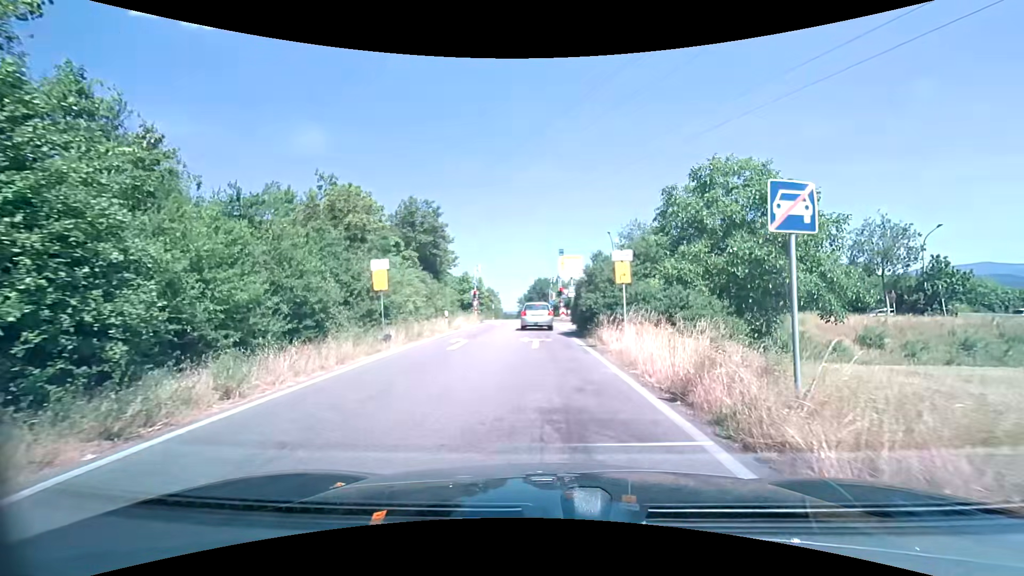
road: trunk_link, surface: asphalt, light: Day
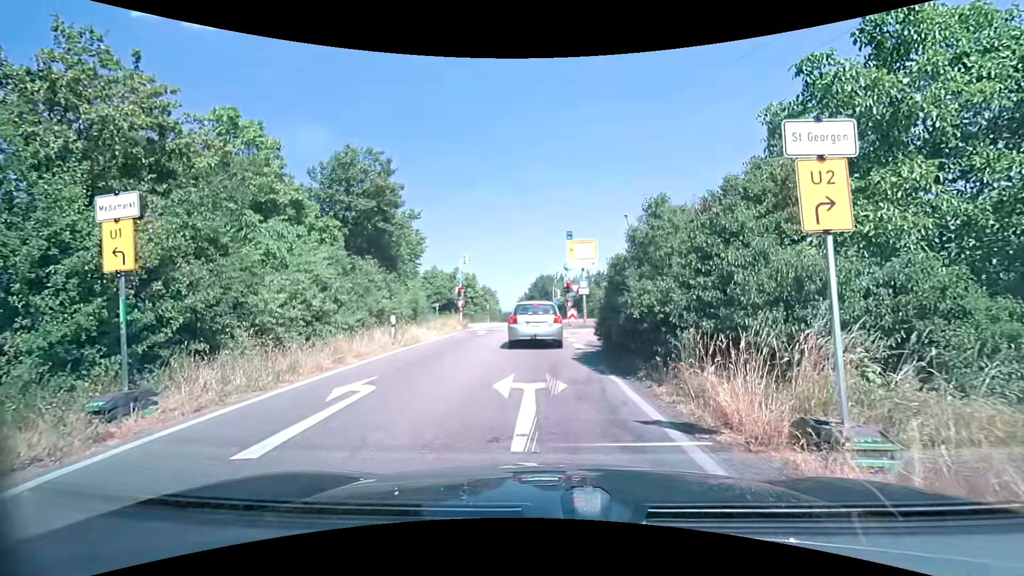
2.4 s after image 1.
(0.0, +10.1) m; 0°
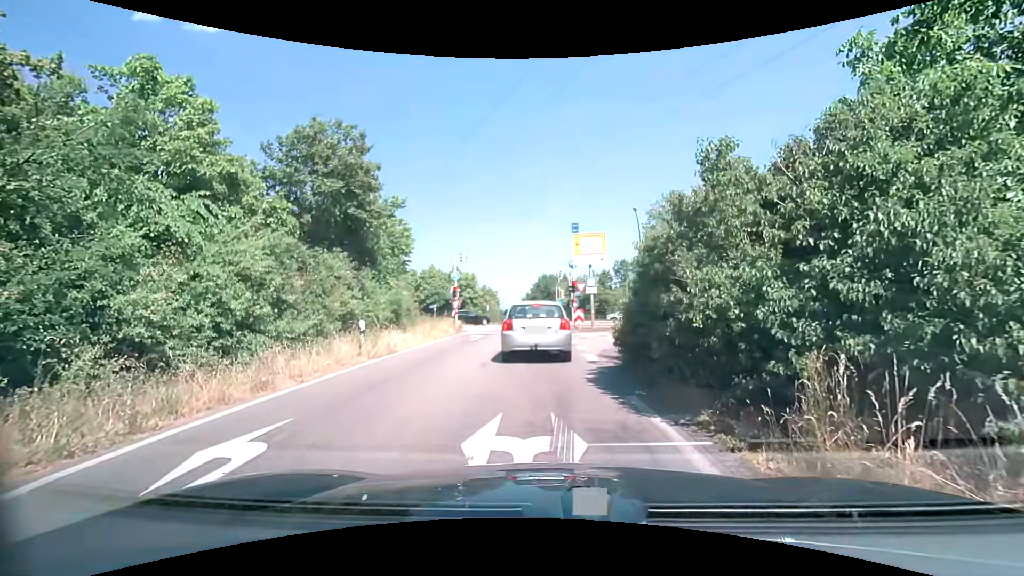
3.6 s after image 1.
(0.0, +3.3) m; +1°
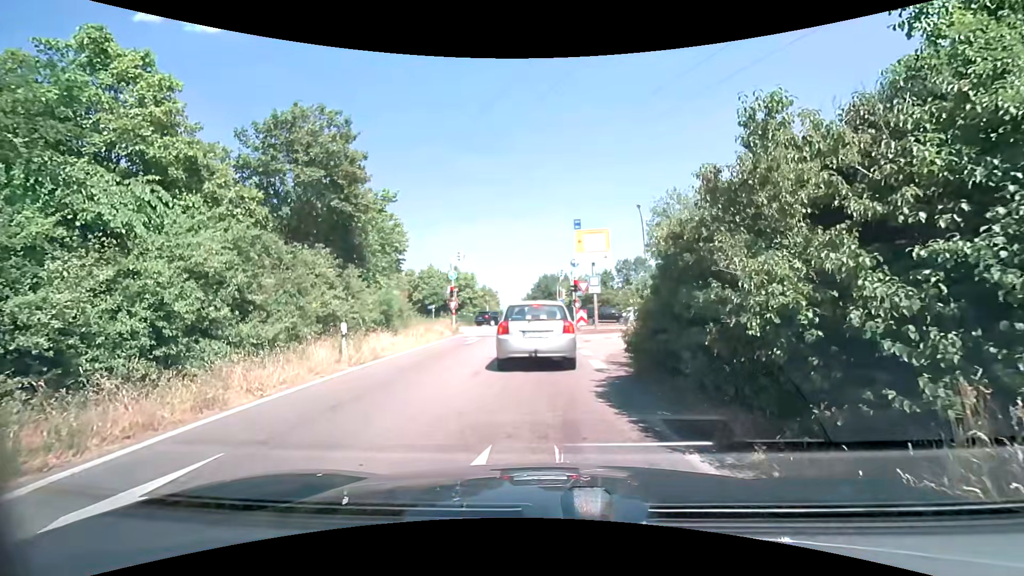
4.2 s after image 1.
(0.0, +1.4) m; +1°
